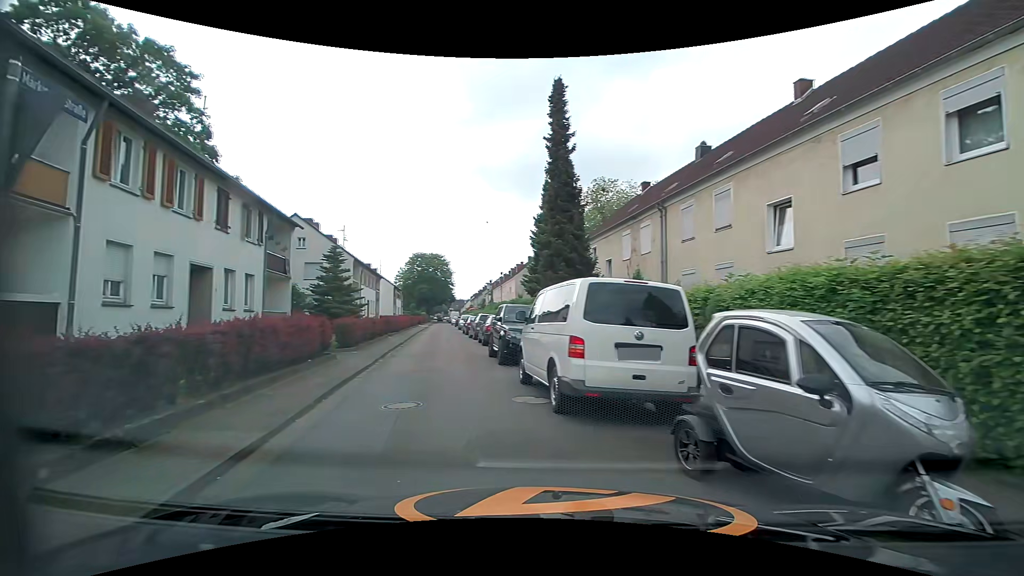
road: residential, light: Day
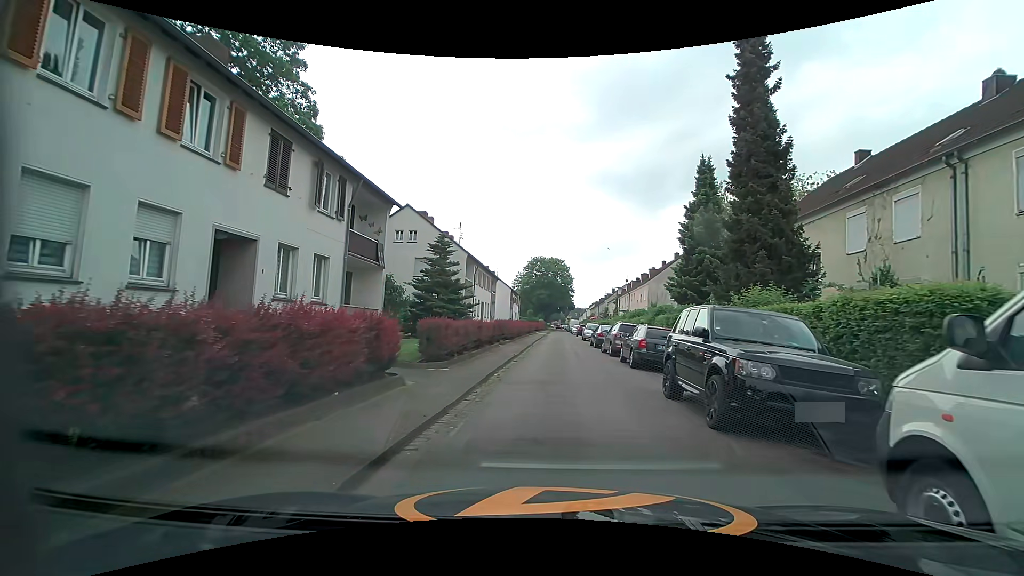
(-1.1, +7.2) m; -9°
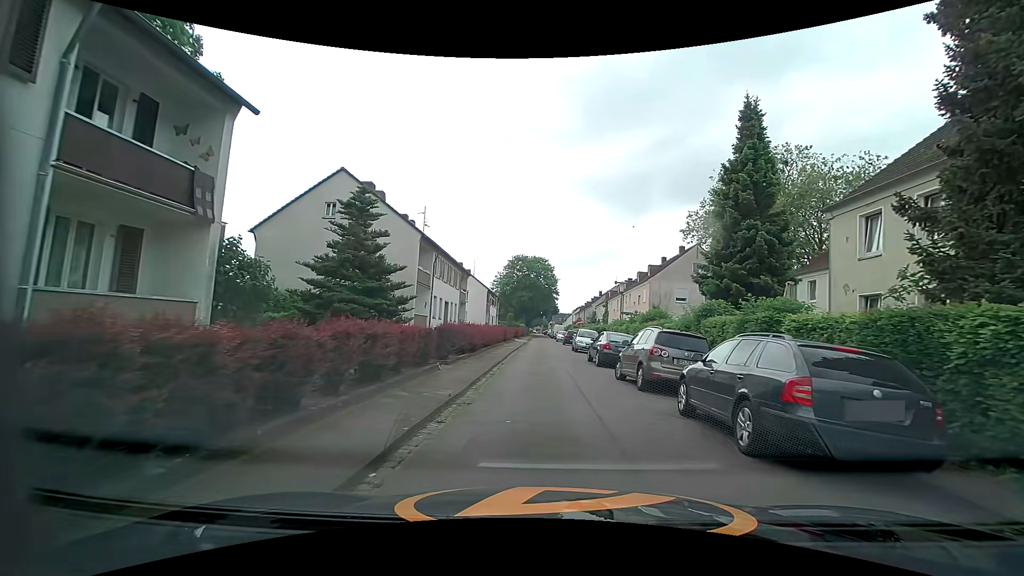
(+0.1, +10.6) m; +2°
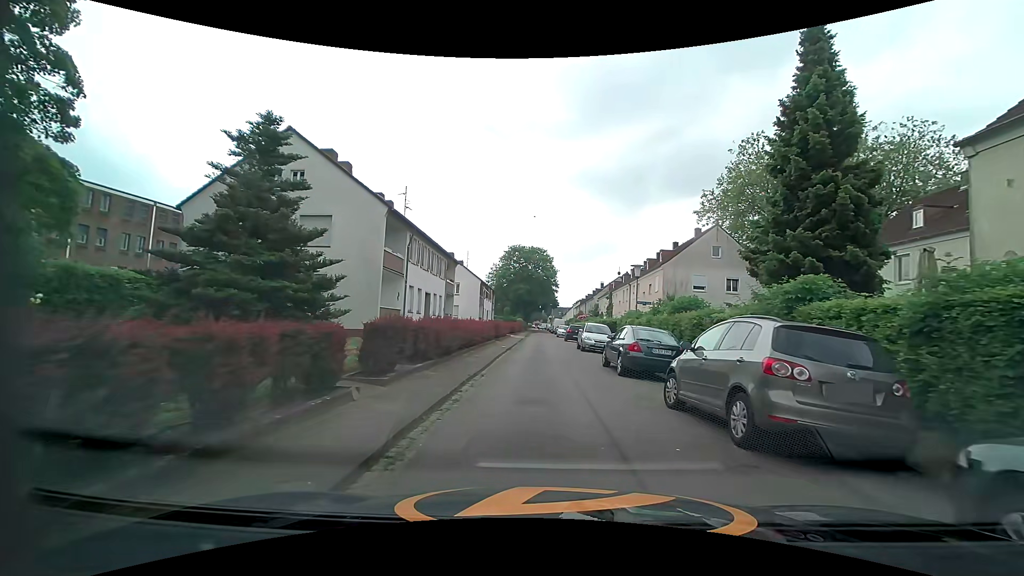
(0.0, +6.2) m; 0°
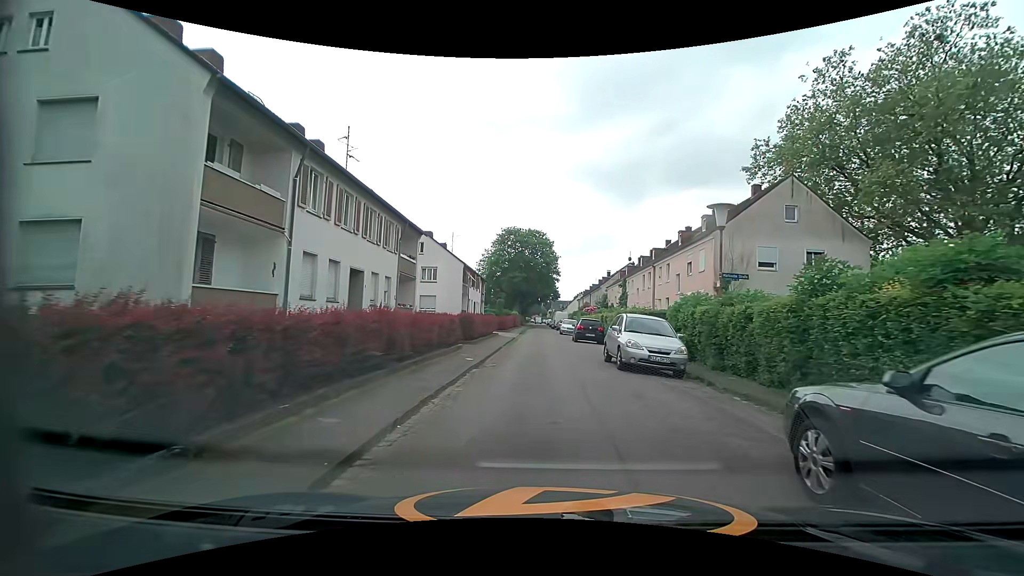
(+0.1, +13.0) m; 0°
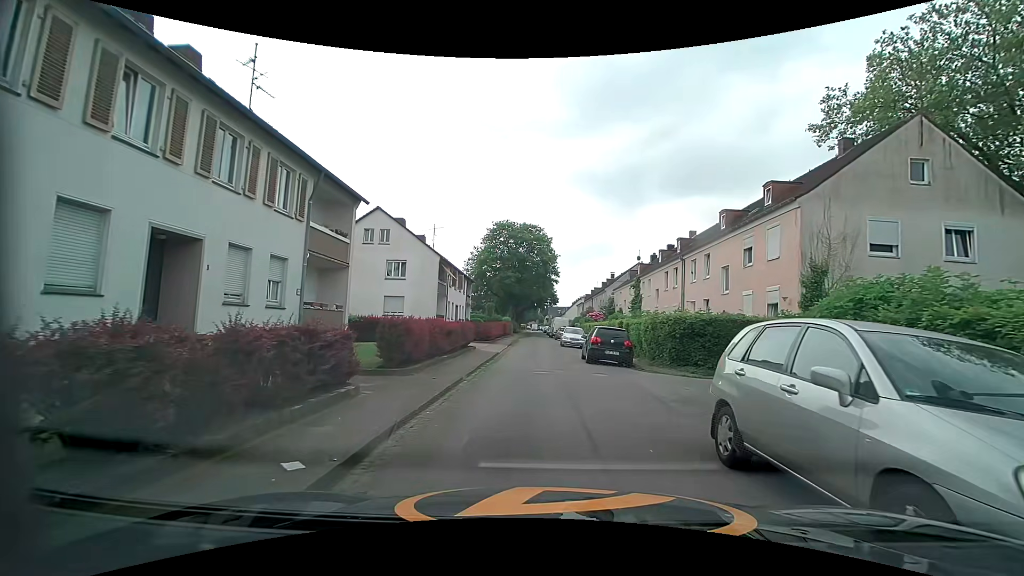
(0.0, +10.2) m; 0°
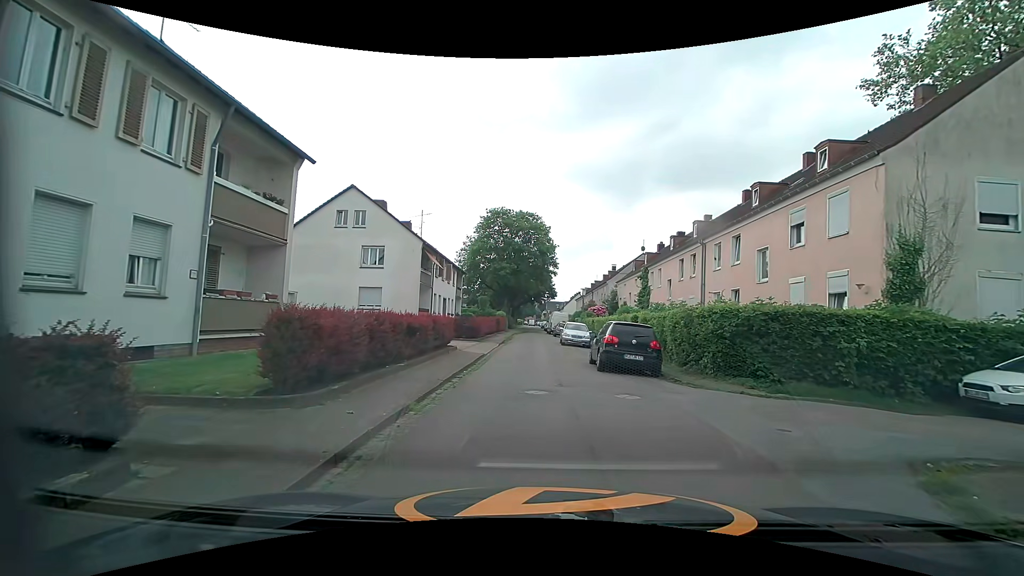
(0.0, +4.8) m; +1°
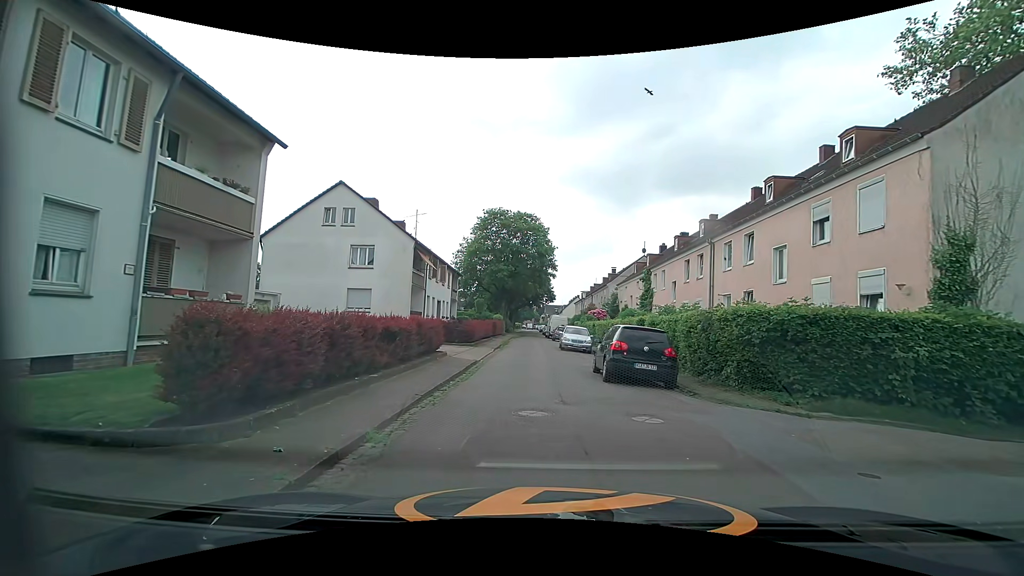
(0.0, +1.7) m; +1°
